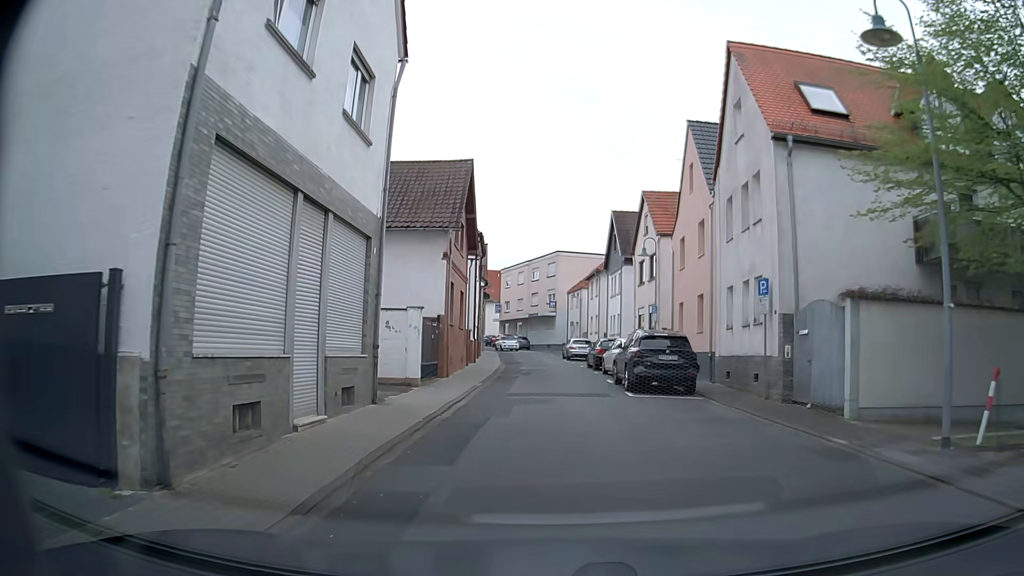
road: residential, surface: asphalt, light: Day
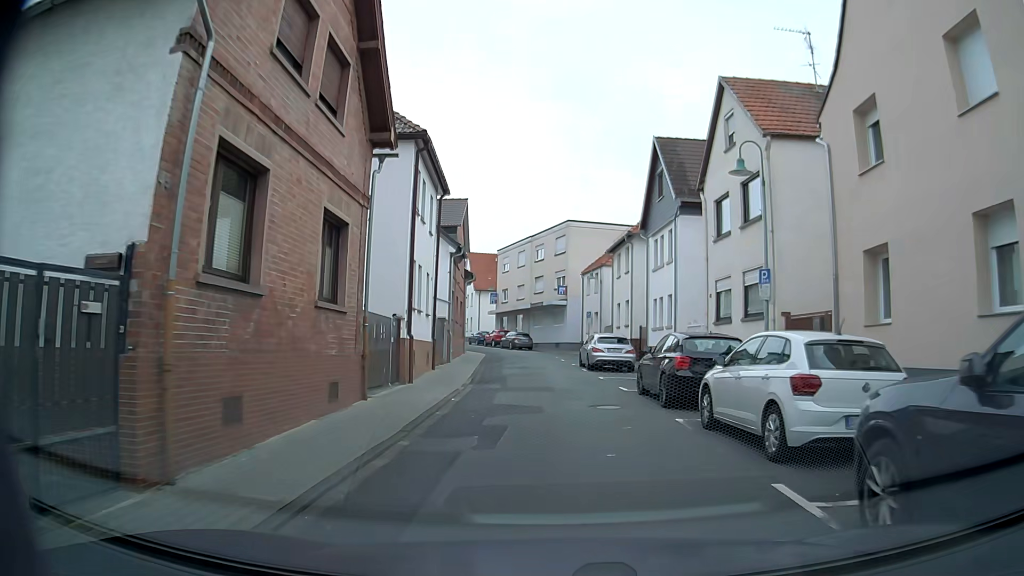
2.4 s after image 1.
(0.0, +17.2) m; 0°
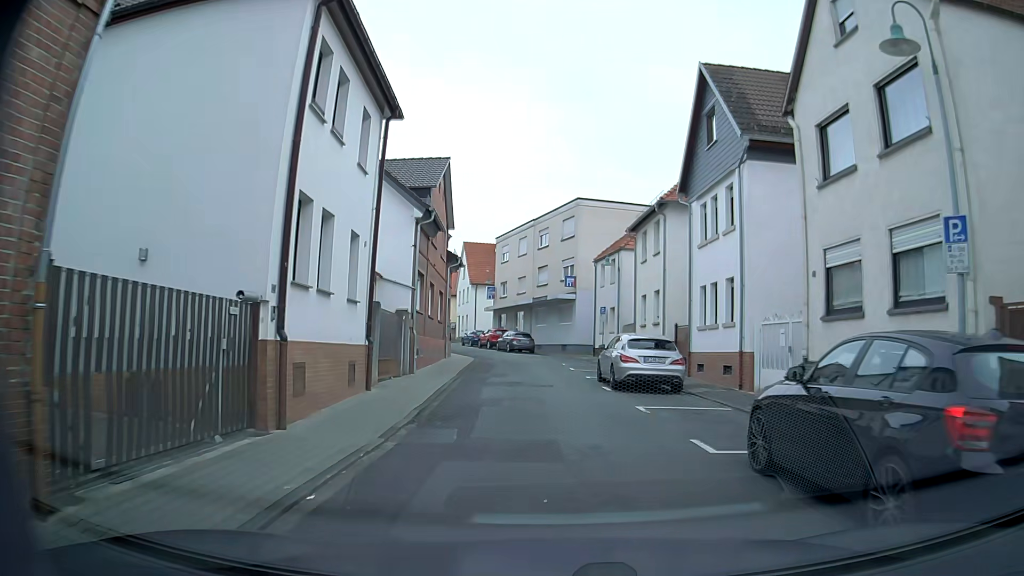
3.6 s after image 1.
(-0.2, +8.8) m; -2°
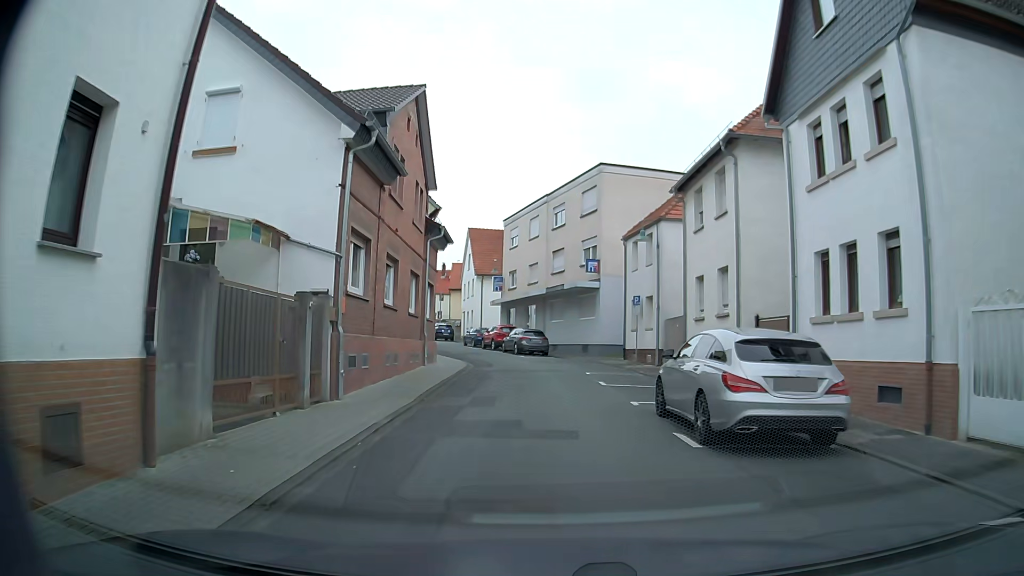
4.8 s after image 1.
(0.0, +8.8) m; -1°
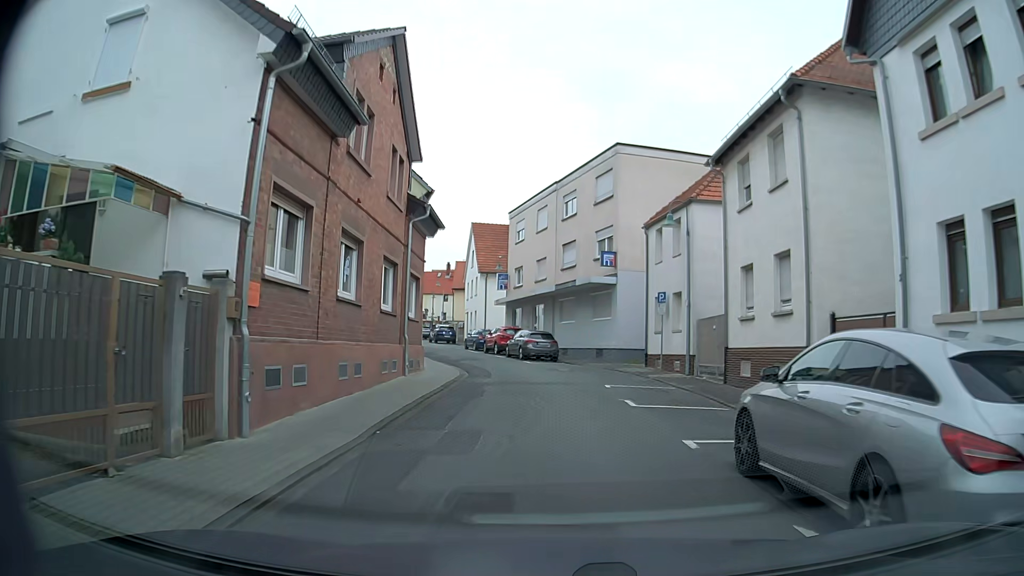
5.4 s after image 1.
(-0.1, +4.4) m; -2°
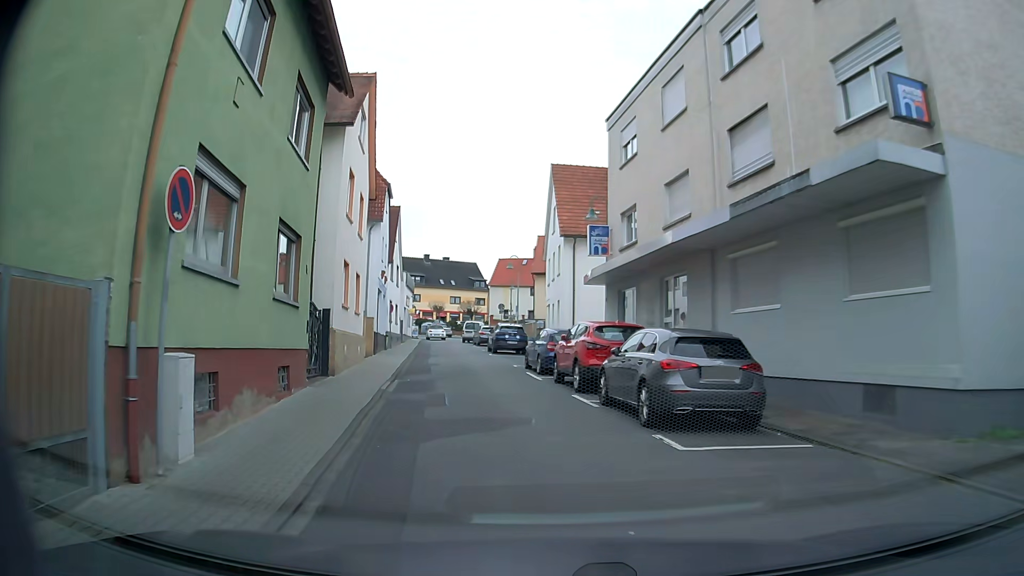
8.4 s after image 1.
(-0.6, +22.2) m; -8°
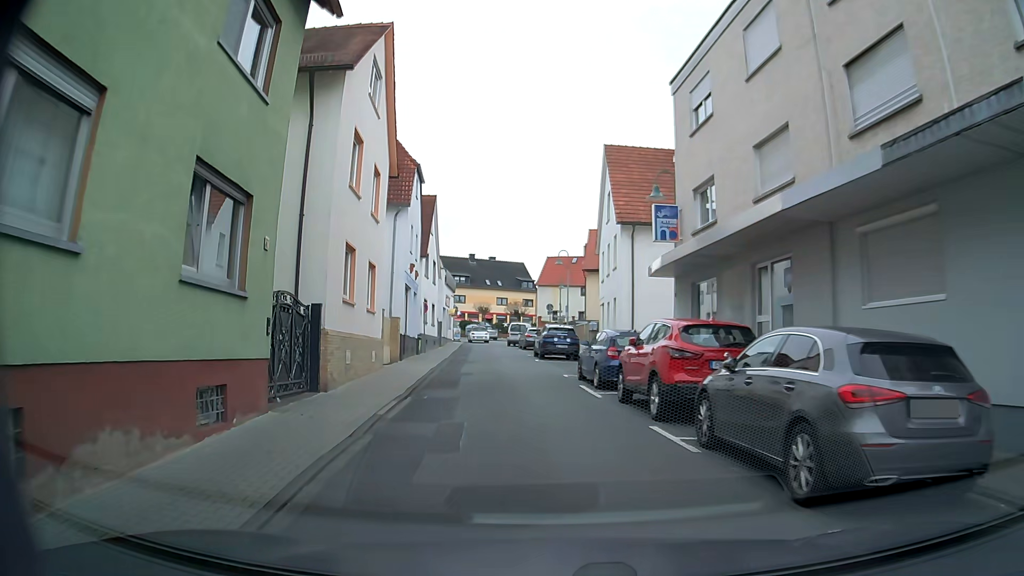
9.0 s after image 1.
(-0.1, +4.5) m; -4°
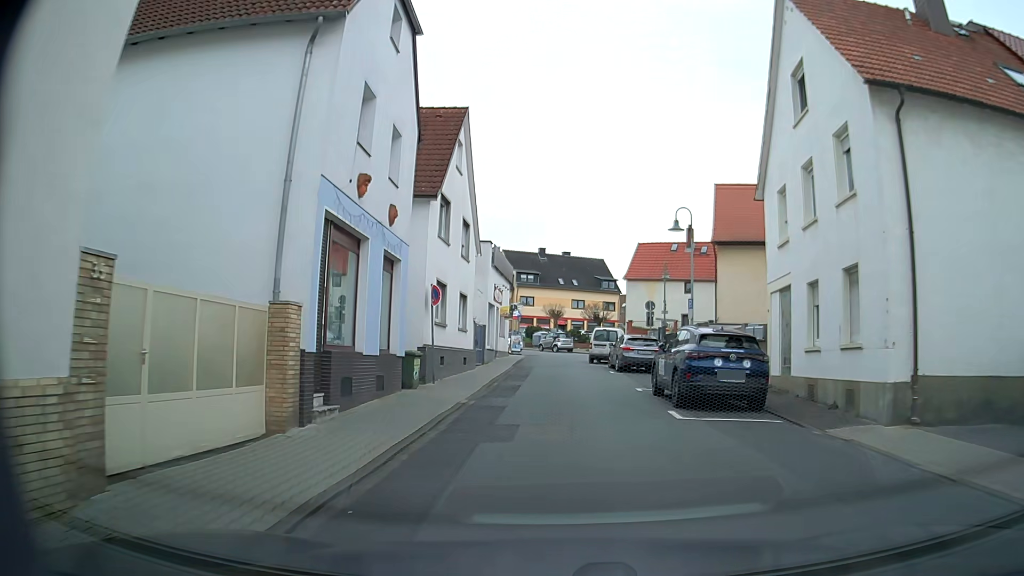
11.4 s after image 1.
(-1.5, +17.7) m; -5°
